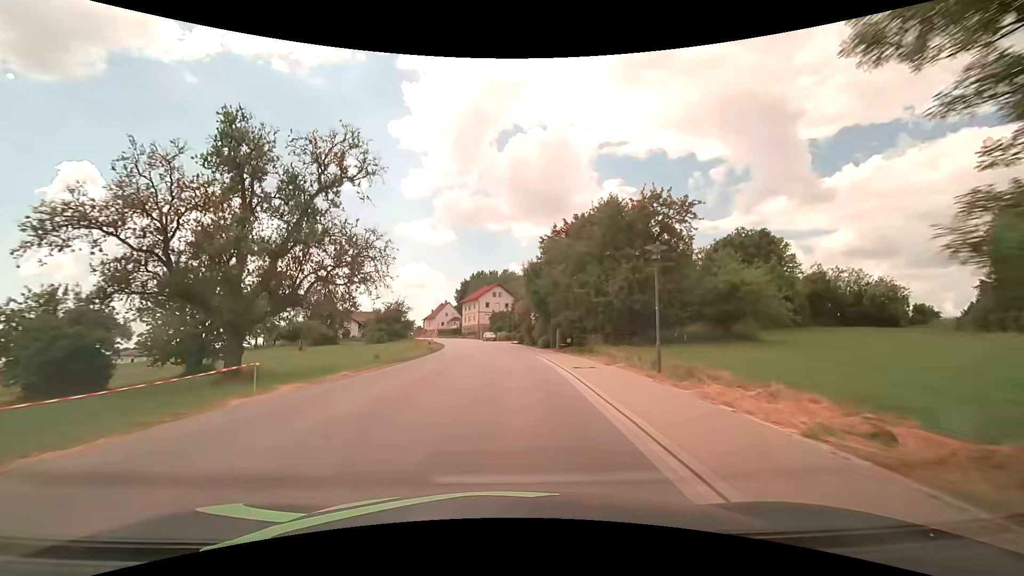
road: tertiary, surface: asphalt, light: Day
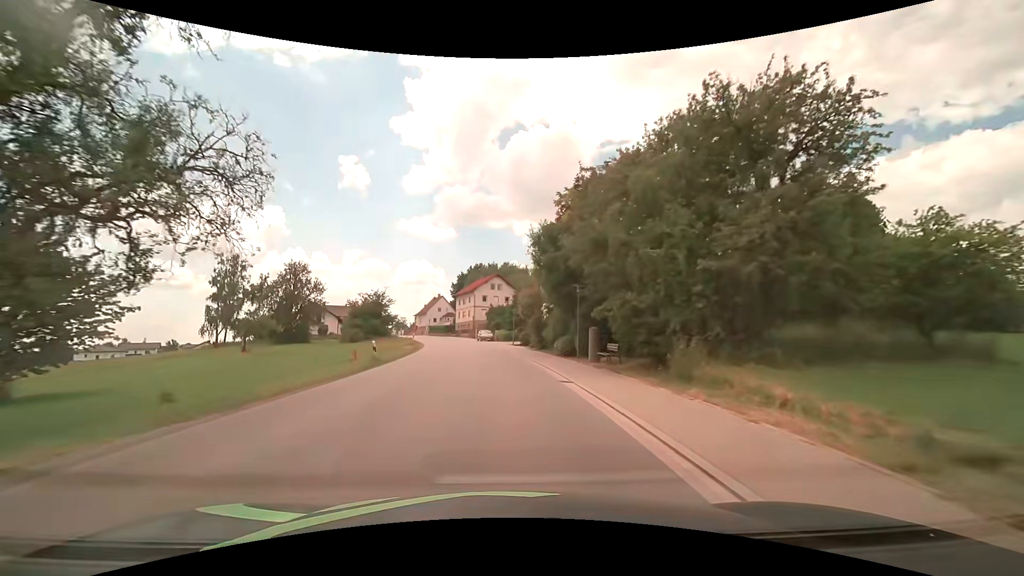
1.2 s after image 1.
(+0.2, +15.4) m; +1°
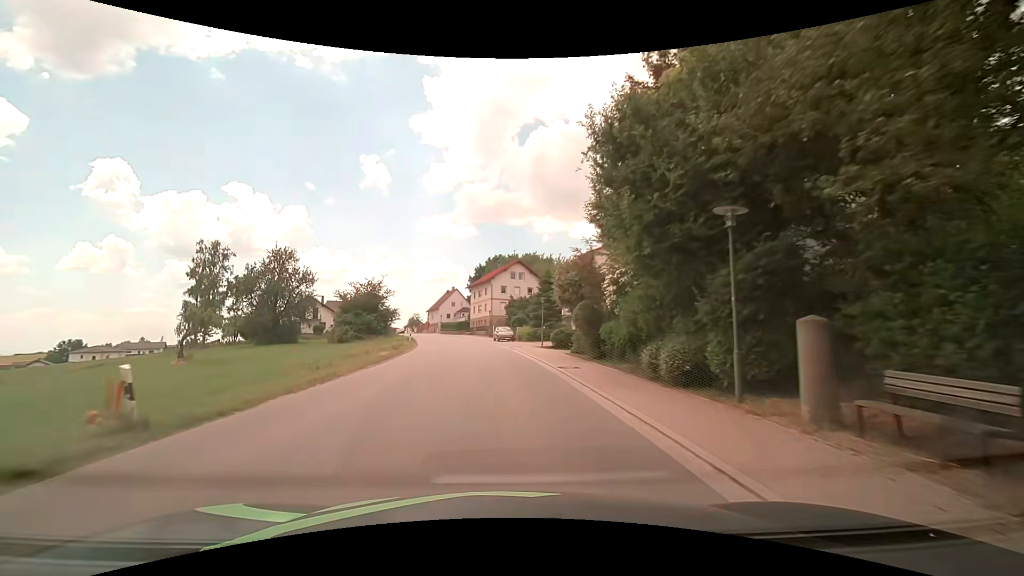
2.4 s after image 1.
(-0.3, +15.4) m; -3°
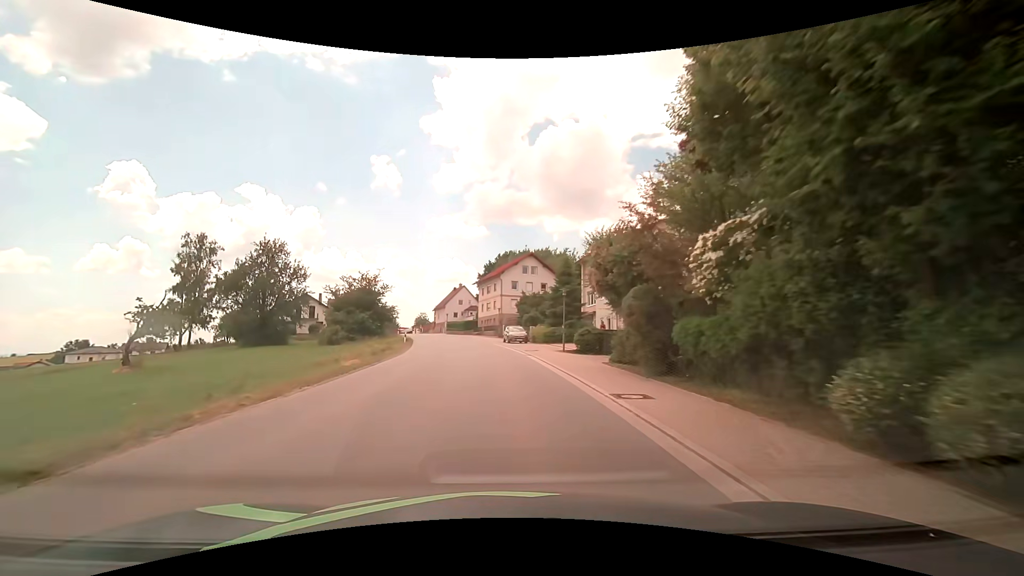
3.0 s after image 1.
(0.0, +7.7) m; -1°
